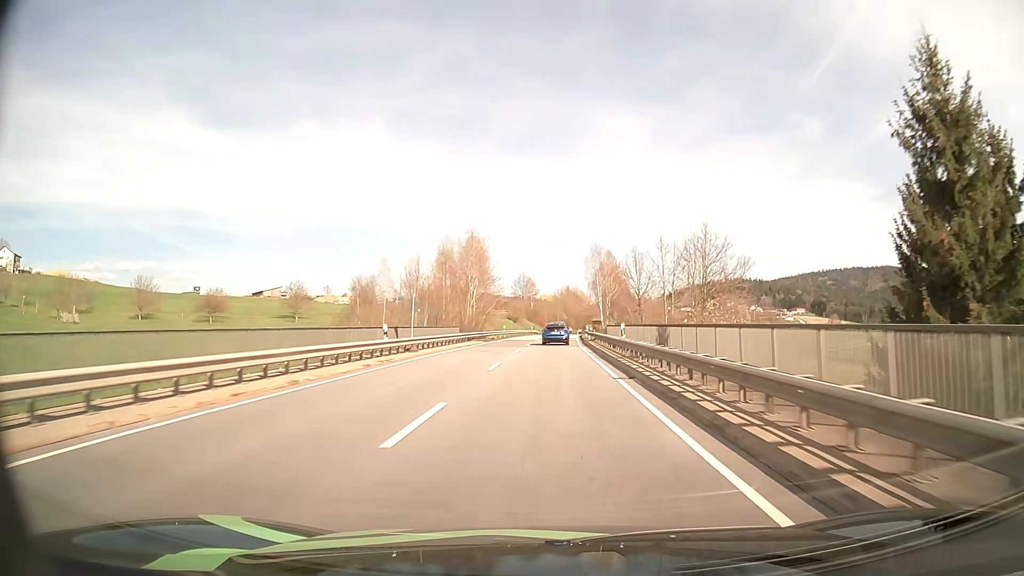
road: secondary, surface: asphalt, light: Day
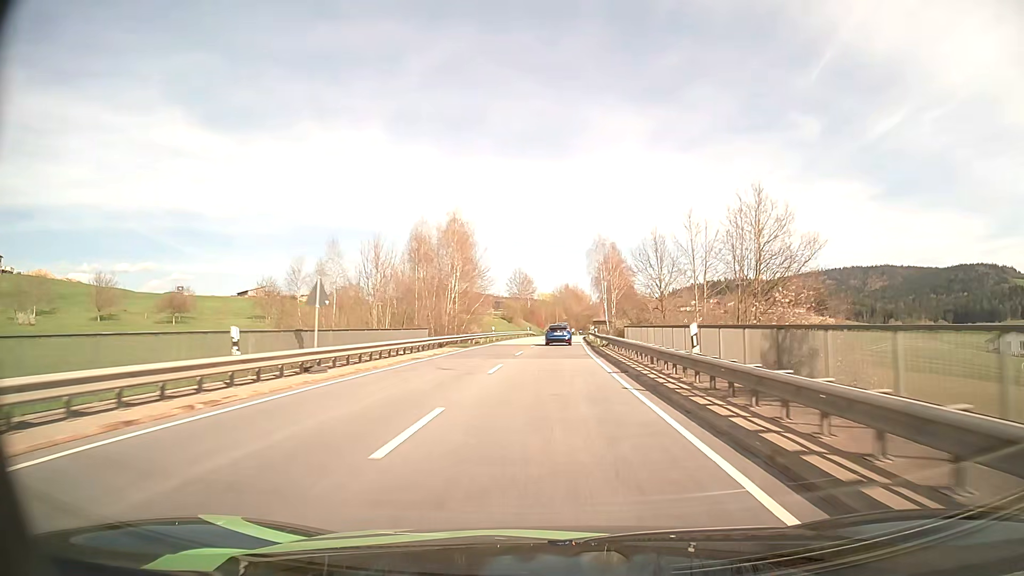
(0.0, +12.6) m; 0°
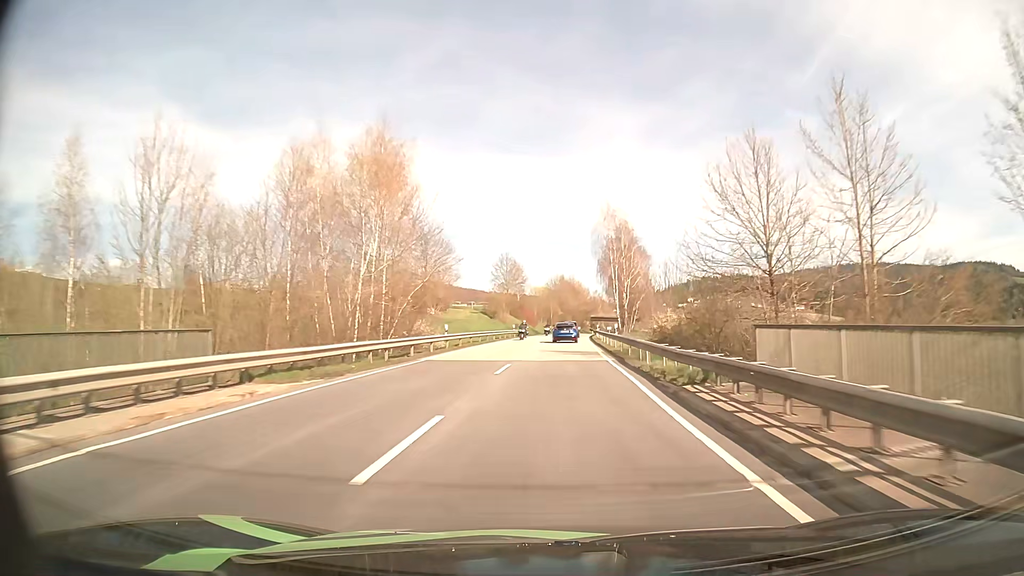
(+0.2, +25.1) m; +1°
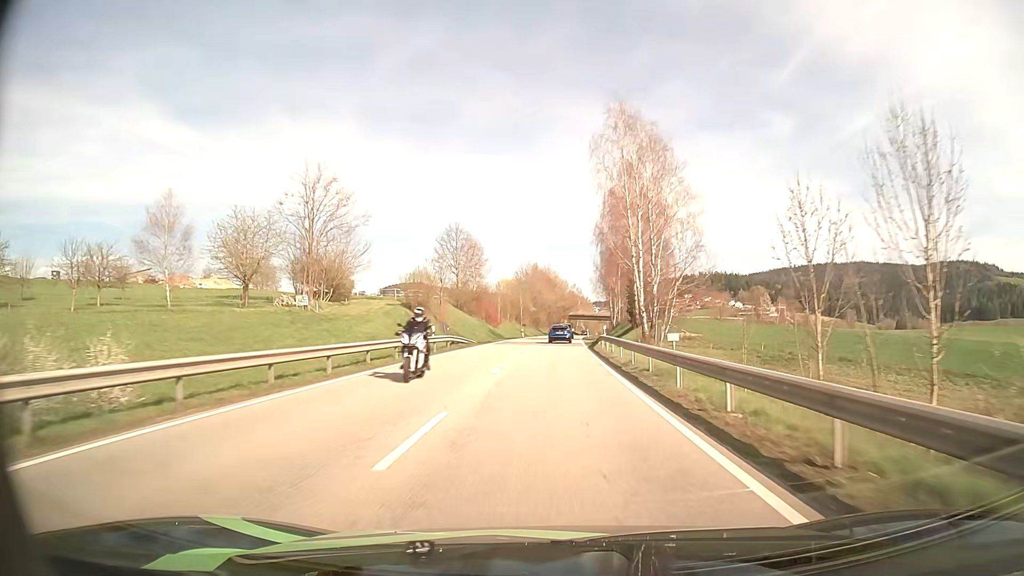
(+0.8, +37.6) m; +2°
(0, +10) (0, +20) (0, +30) (0, +40) (+1, +50) (+1, +60) (+1, +70) (+2, +80) (+3, +90) (+3, +100) m
